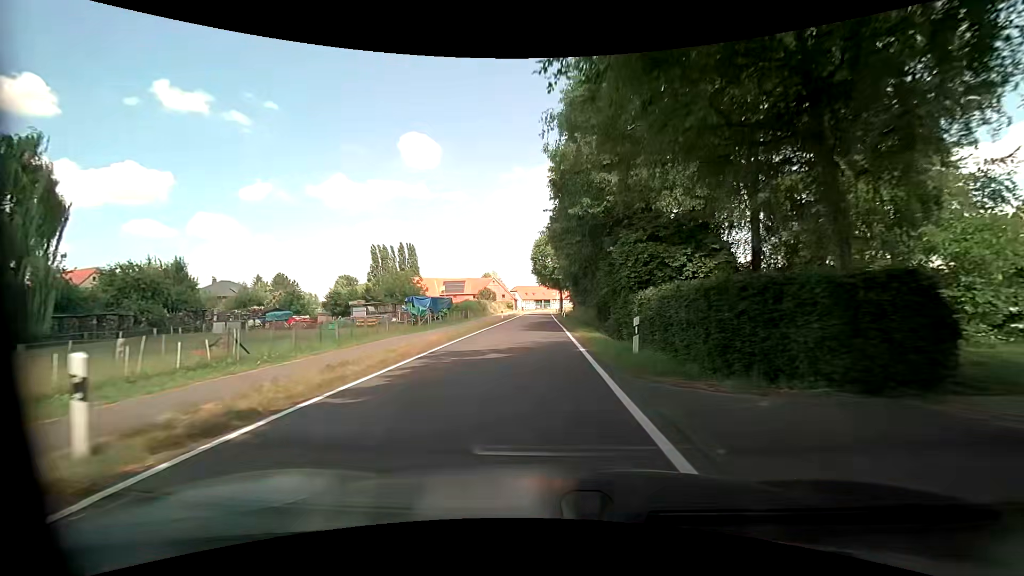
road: tertiary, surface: asphalt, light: Day
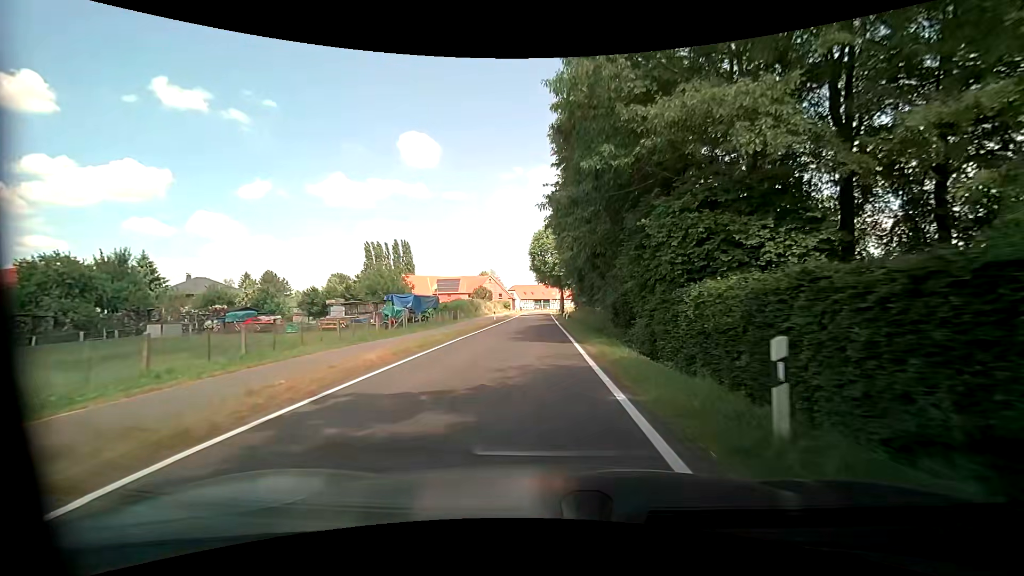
(0.0, +7.5) m; 0°
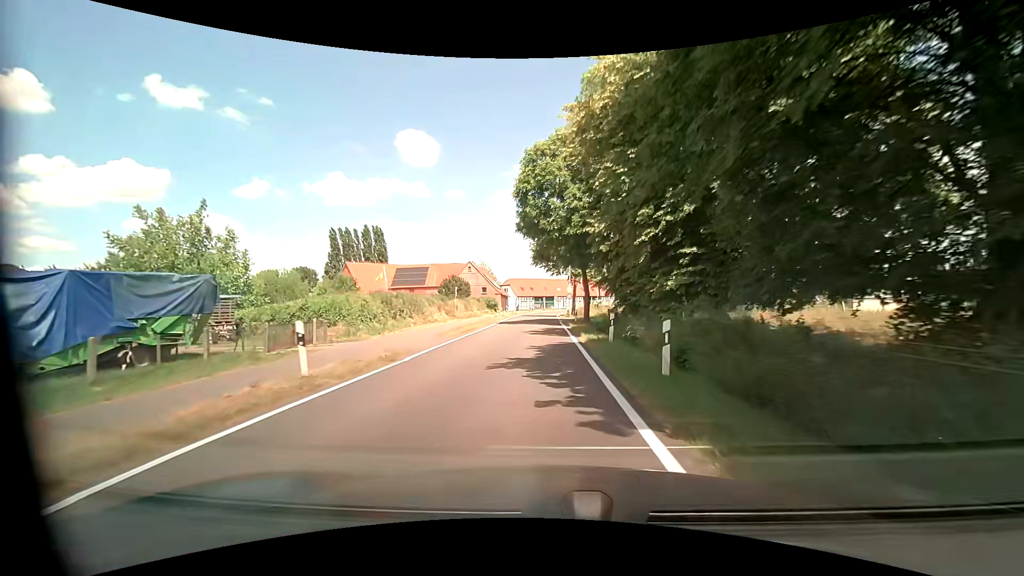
(+0.1, +37.7) m; -1°
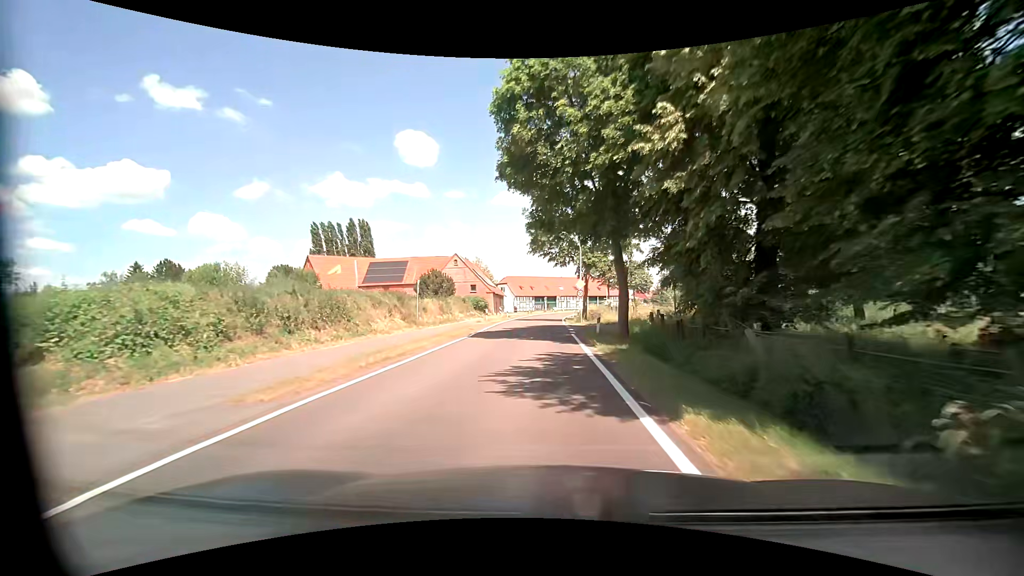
(+0.2, +14.9) m; +1°
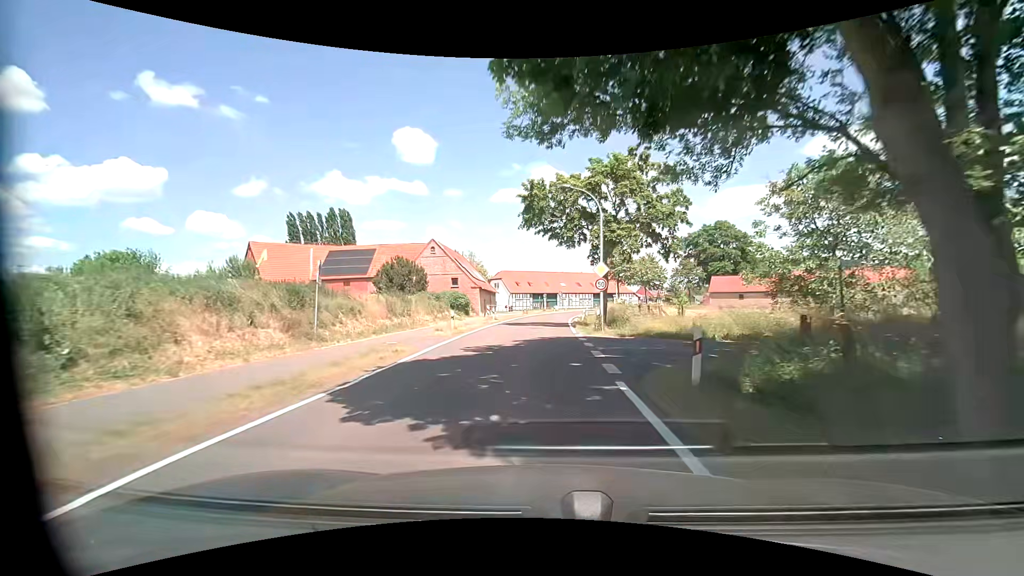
(0.0, +14.7) m; -1°
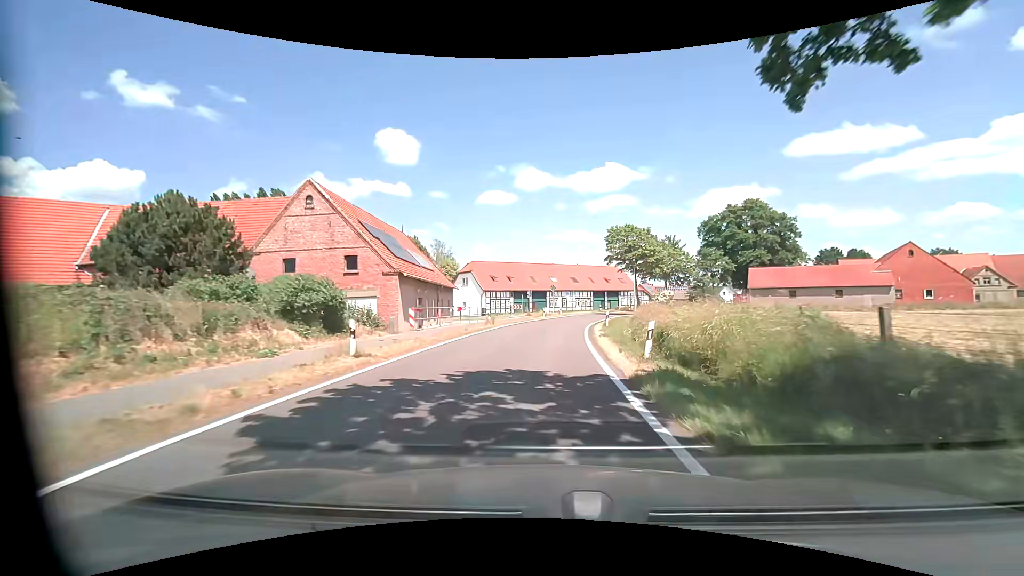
(+0.7, +28.5) m; +2°
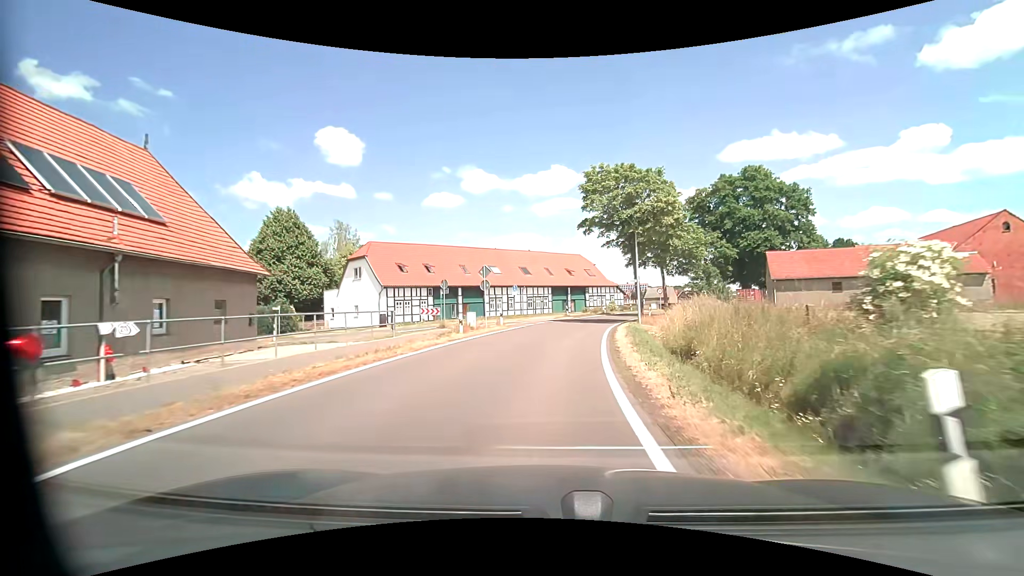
(+1.3, +28.5) m; +6°
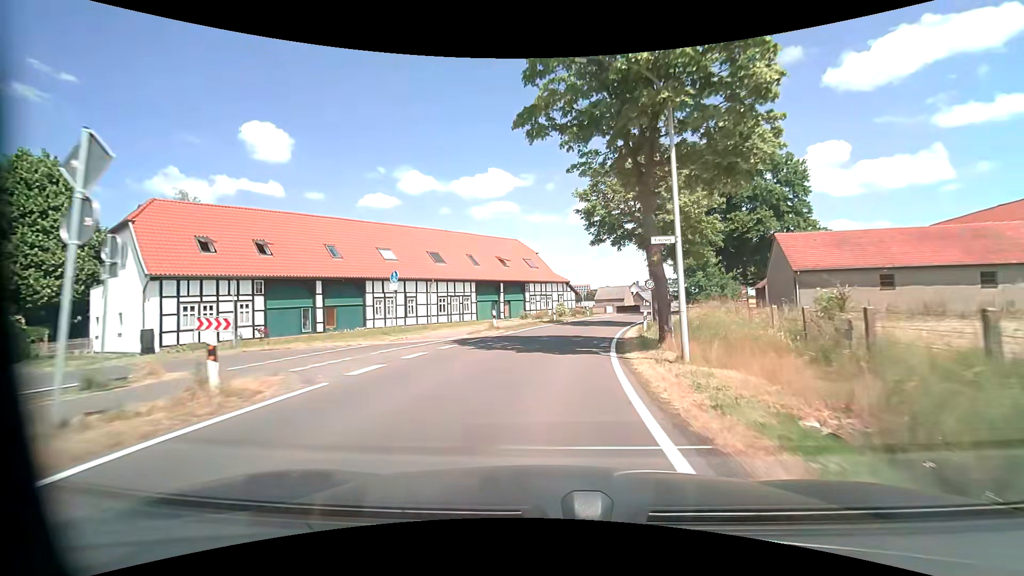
(+1.2, +21.5) m; +7°
(0, +10) (+1, +20) (+3, +30) (+6, +39) (+9, +49) (+12, +58) (+16, +68) (+20, +77) (+24, +86) (+27, +95) m
